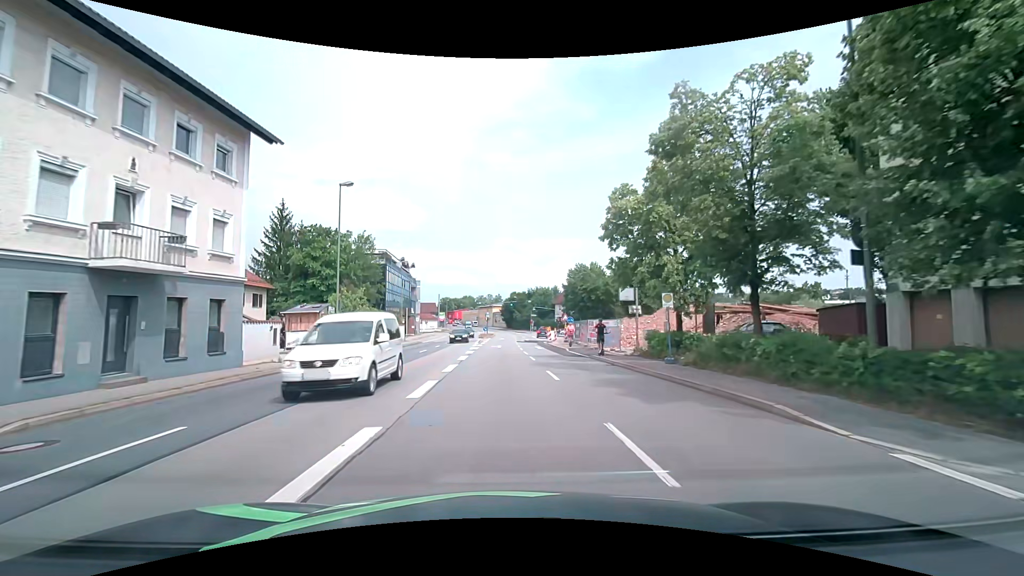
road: primary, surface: asphalt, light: Day
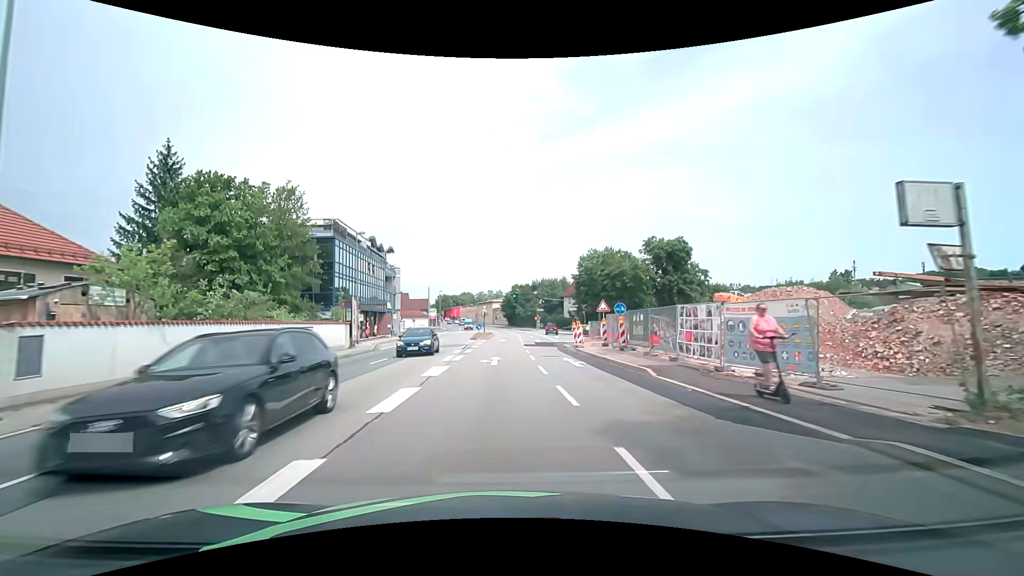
(-0.4, +19.6) m; -2°
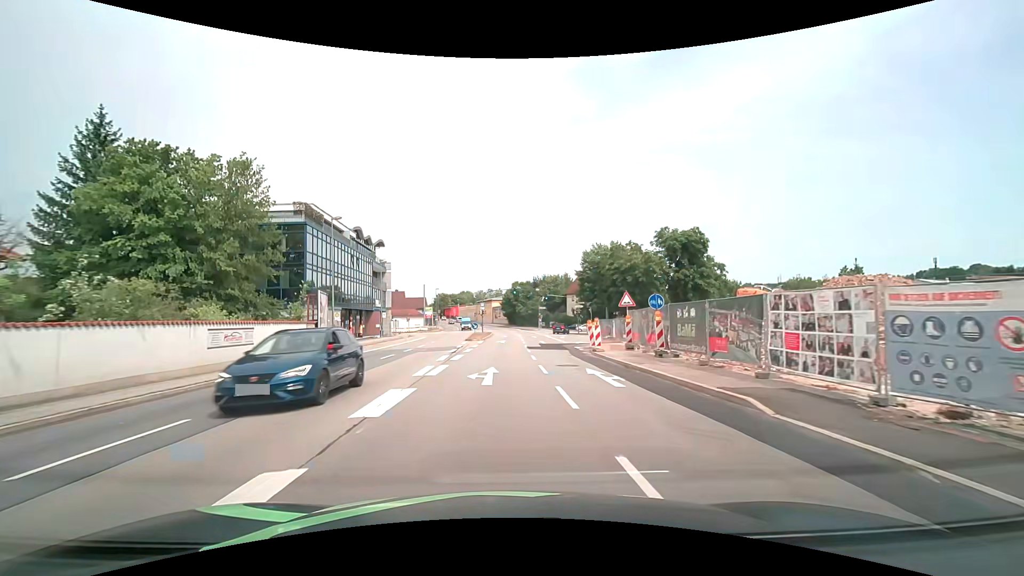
(0.0, +6.3) m; +1°
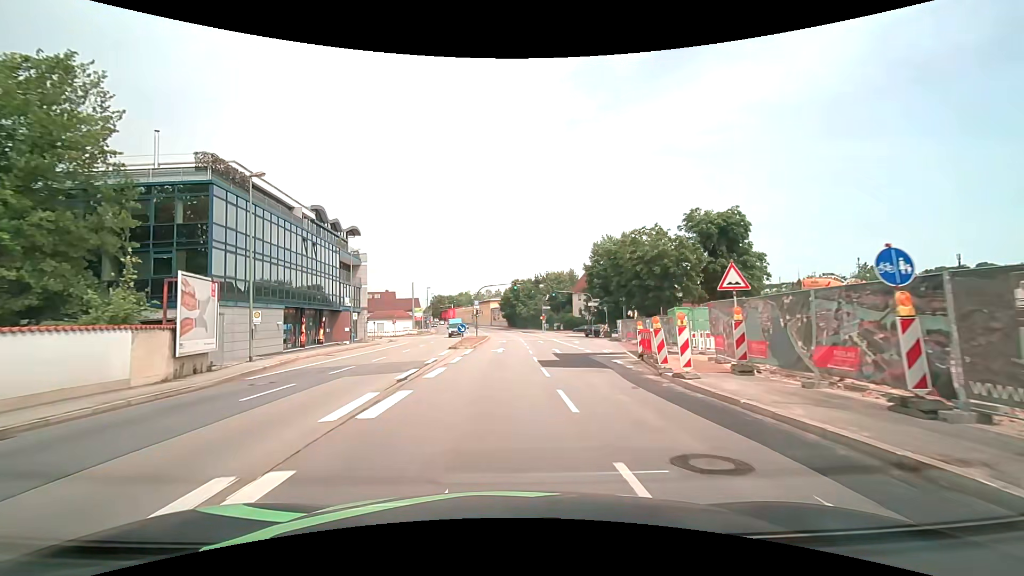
(-0.1, +12.2) m; 0°
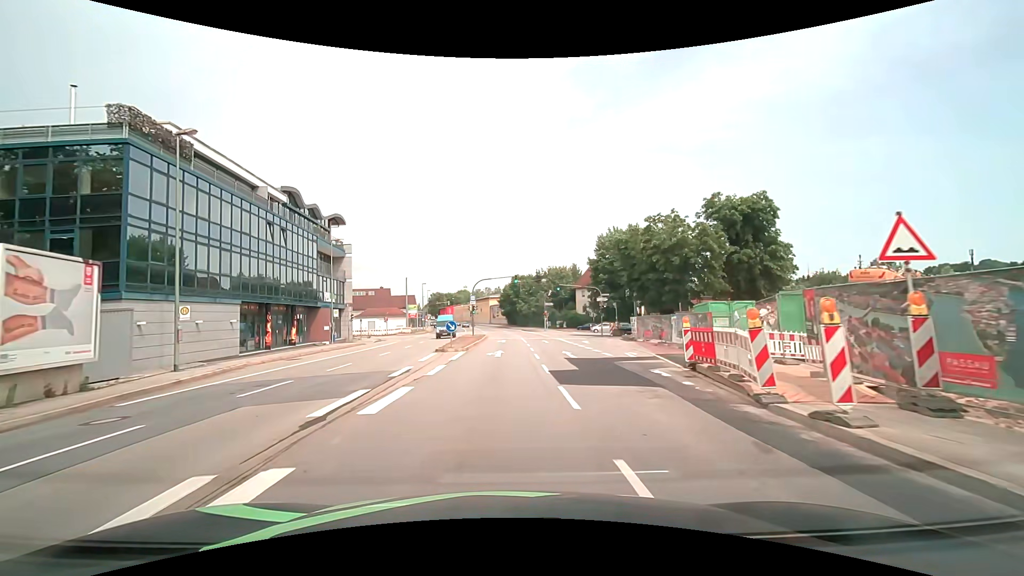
(0.0, +5.9) m; 0°
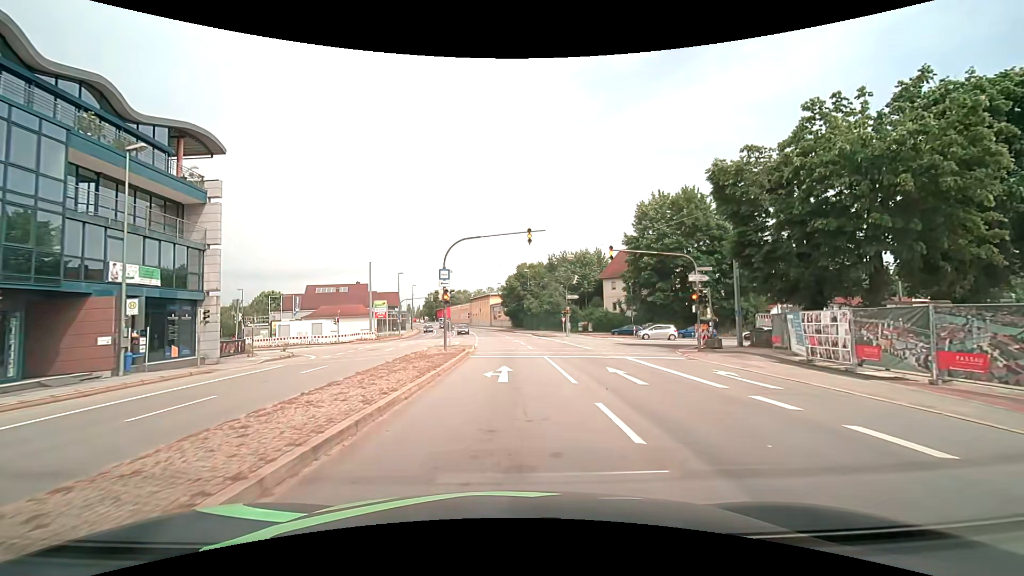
(-0.1, +26.1) m; -1°
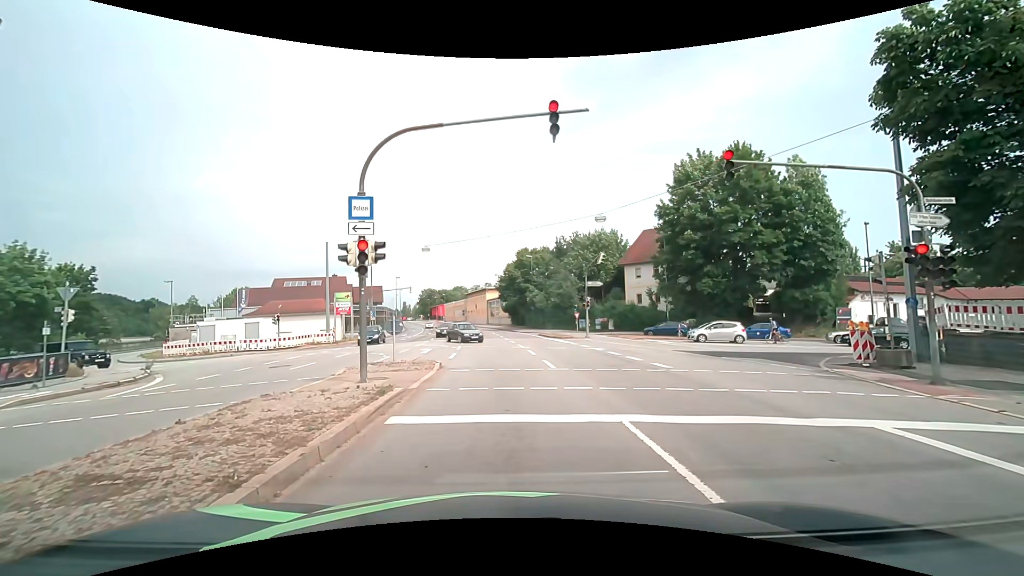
(+0.1, +14.6) m; 0°
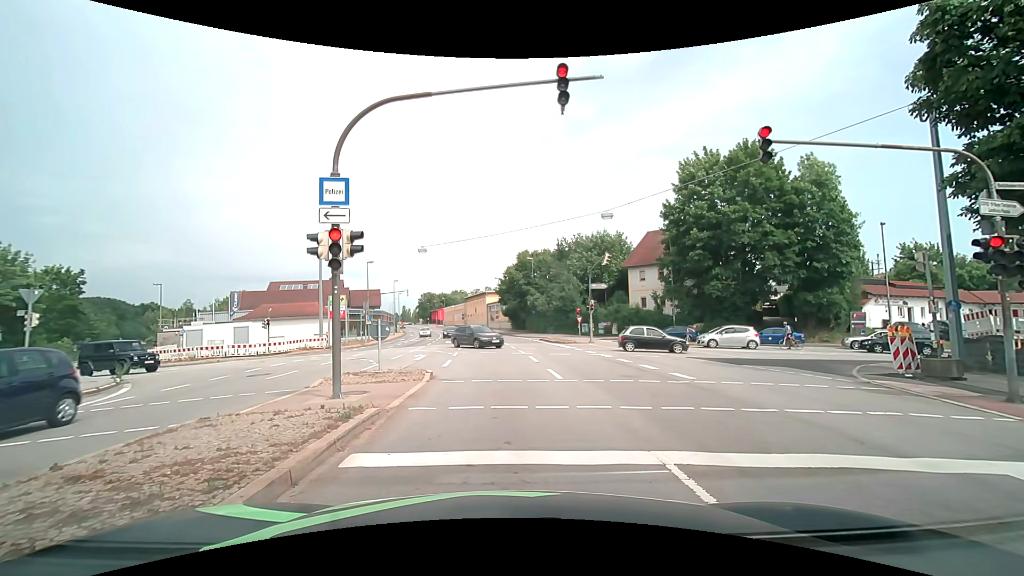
(0.0, +1.8) m; 0°
